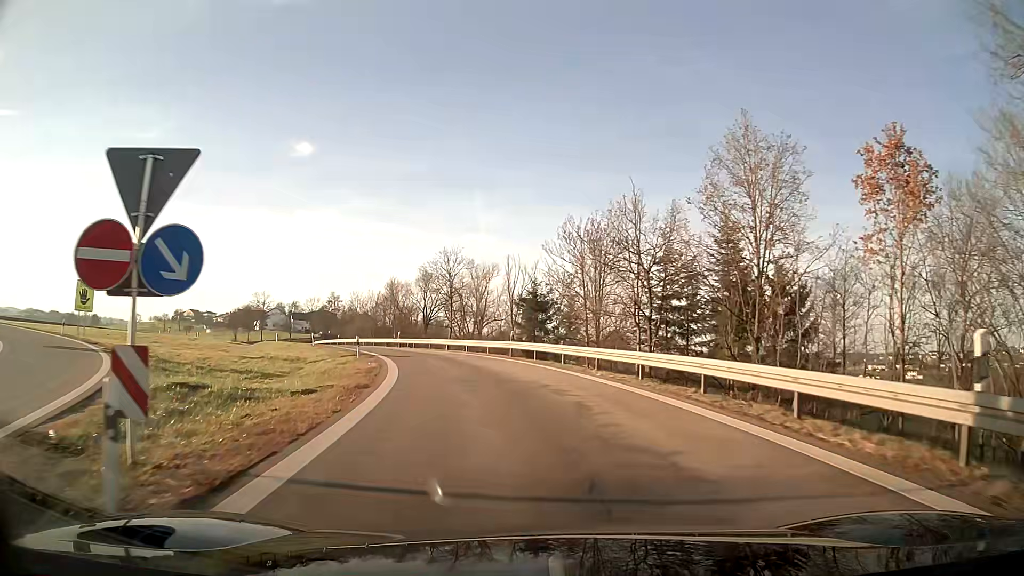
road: motorway_link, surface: asphalt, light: Day
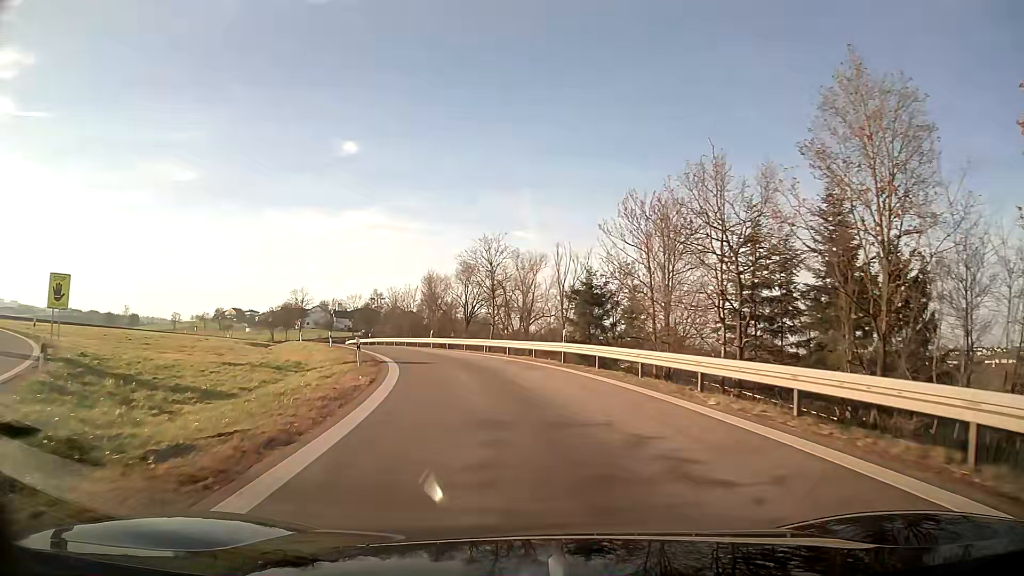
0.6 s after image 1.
(-0.3, +7.8) m; -4°
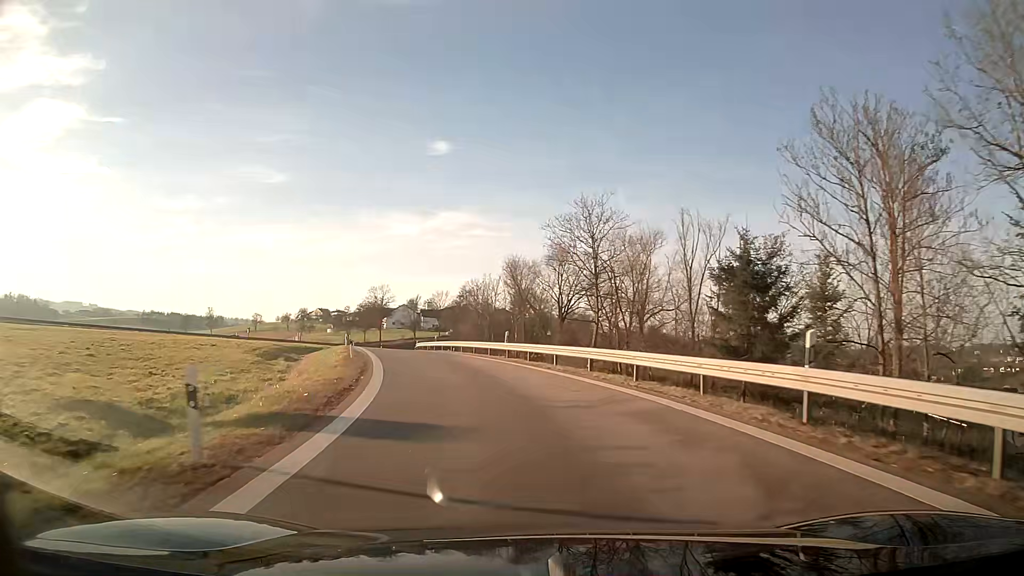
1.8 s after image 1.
(-1.2, +16.1) m; -8°
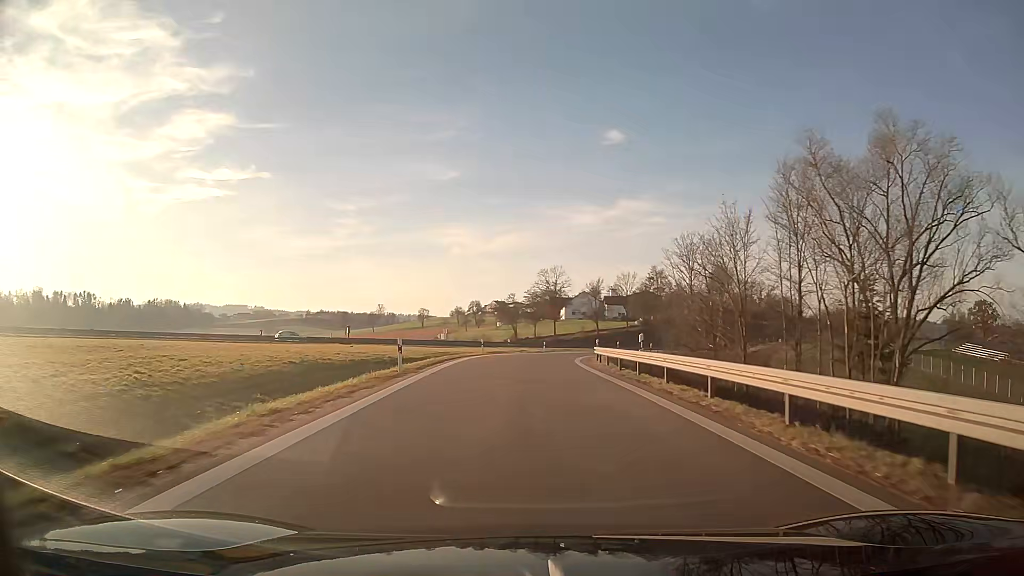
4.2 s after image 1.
(-4.9, +34.9) m; -14°
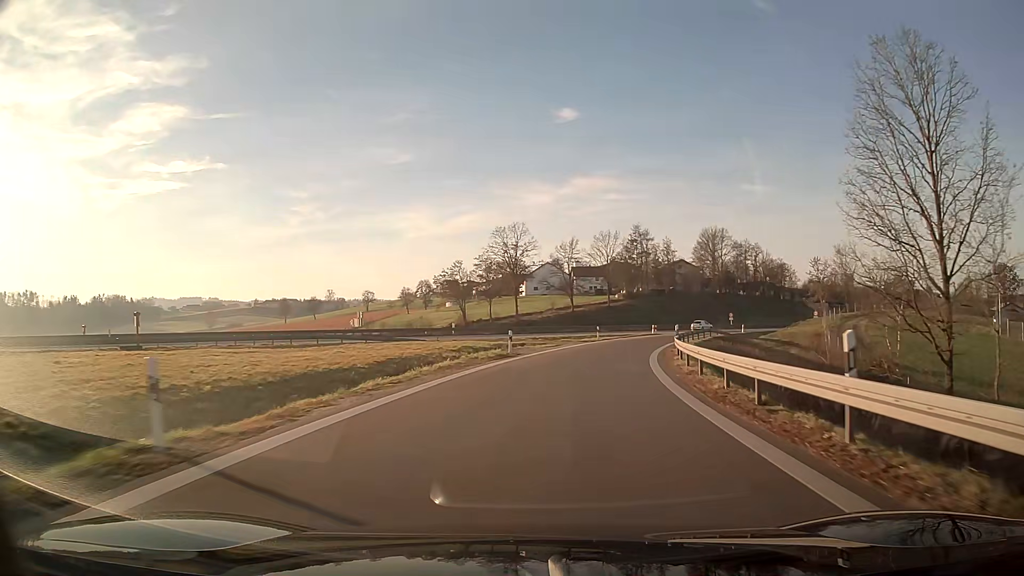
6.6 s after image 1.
(+0.9, +38.2) m; +6°
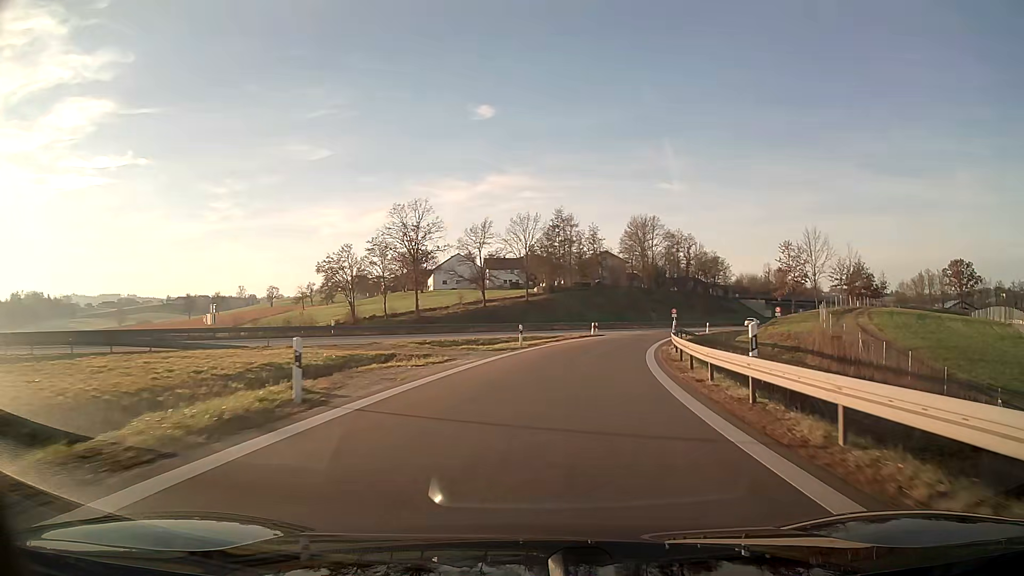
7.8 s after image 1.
(+1.2, +19.3) m; +7°
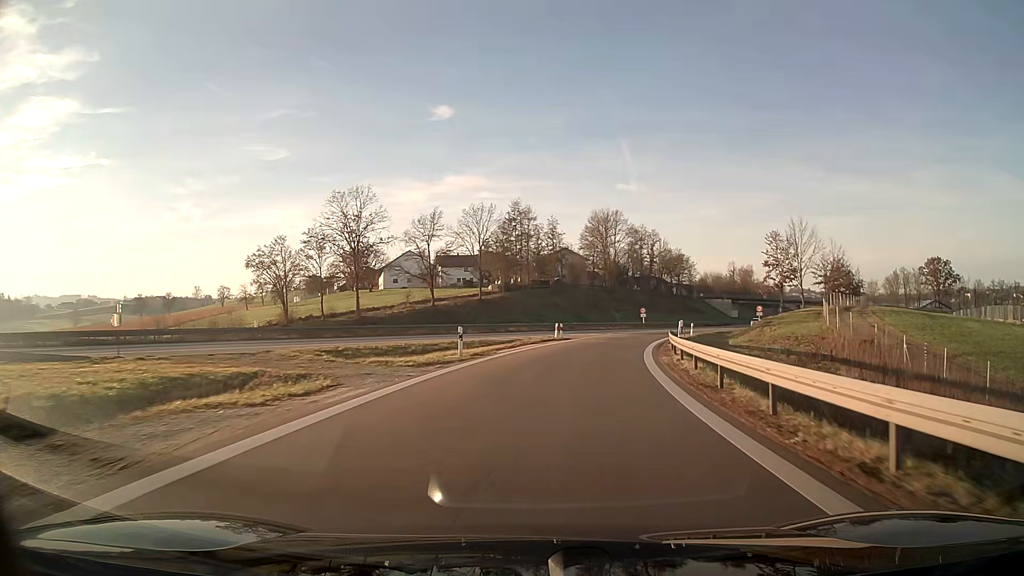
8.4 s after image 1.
(+0.3, +9.8) m; +4°
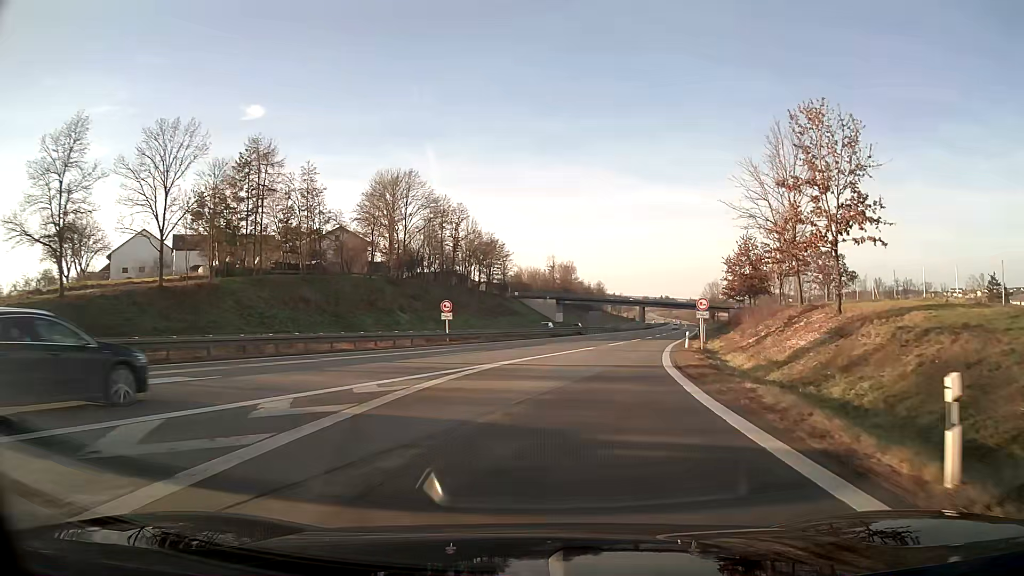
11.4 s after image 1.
(+6.7, +47.1) m; +17°
